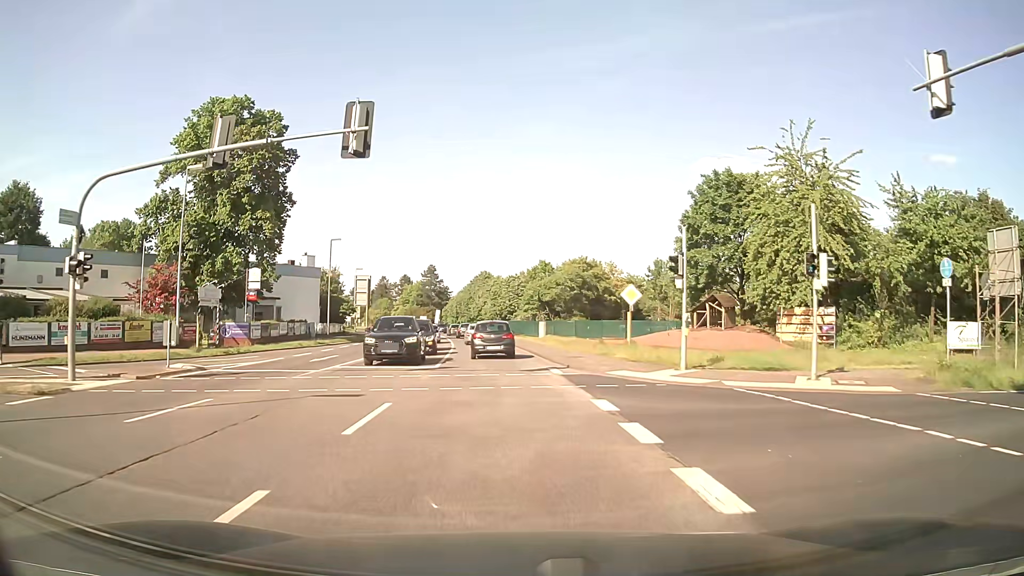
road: secondary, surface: asphalt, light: Day
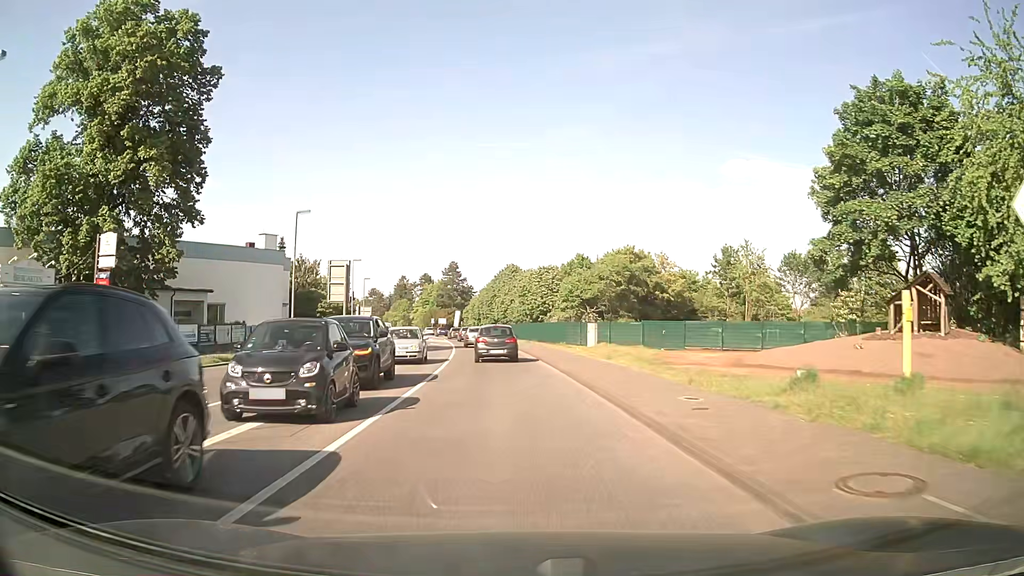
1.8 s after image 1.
(-0.4, +20.5) m; -3°
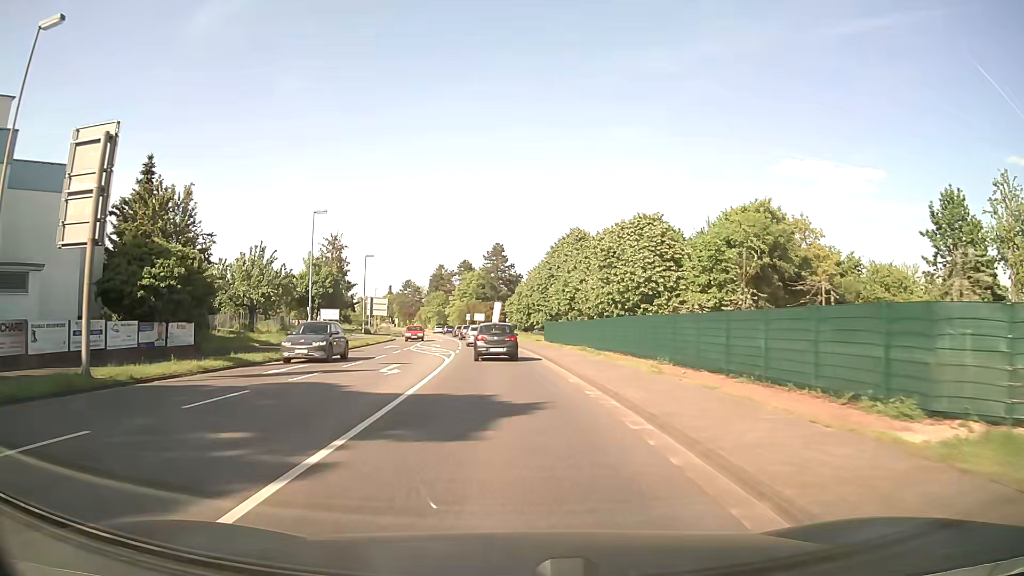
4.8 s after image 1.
(-1.4, +37.1) m; -4°
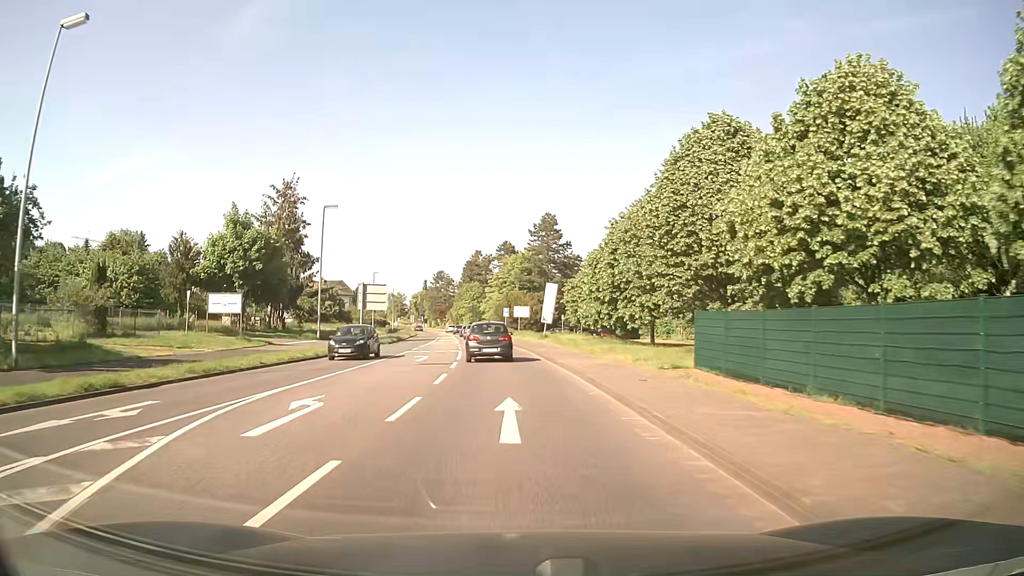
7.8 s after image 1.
(-1.3, +37.4) m; -4°
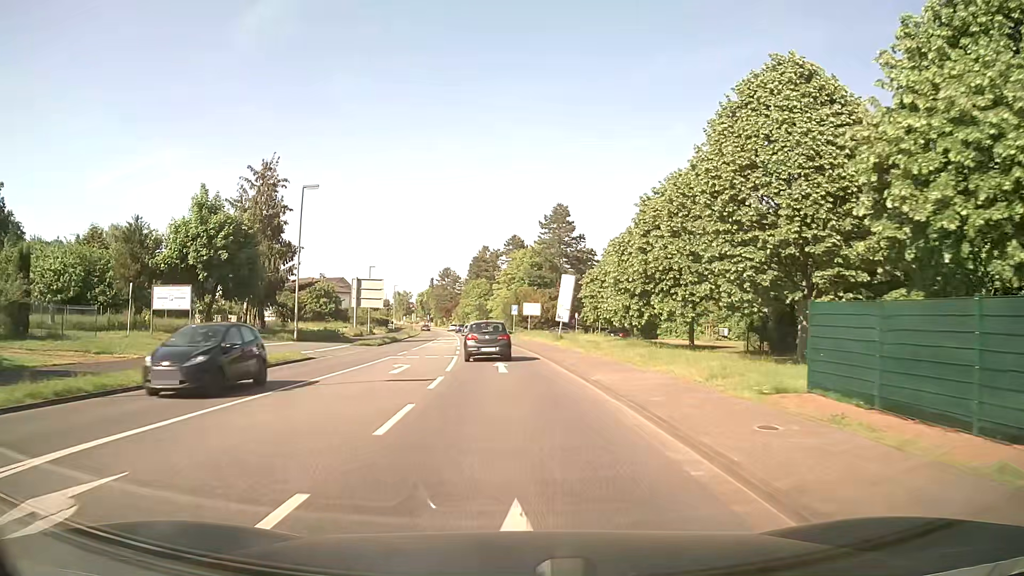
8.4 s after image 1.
(0.0, +7.4) m; 0°
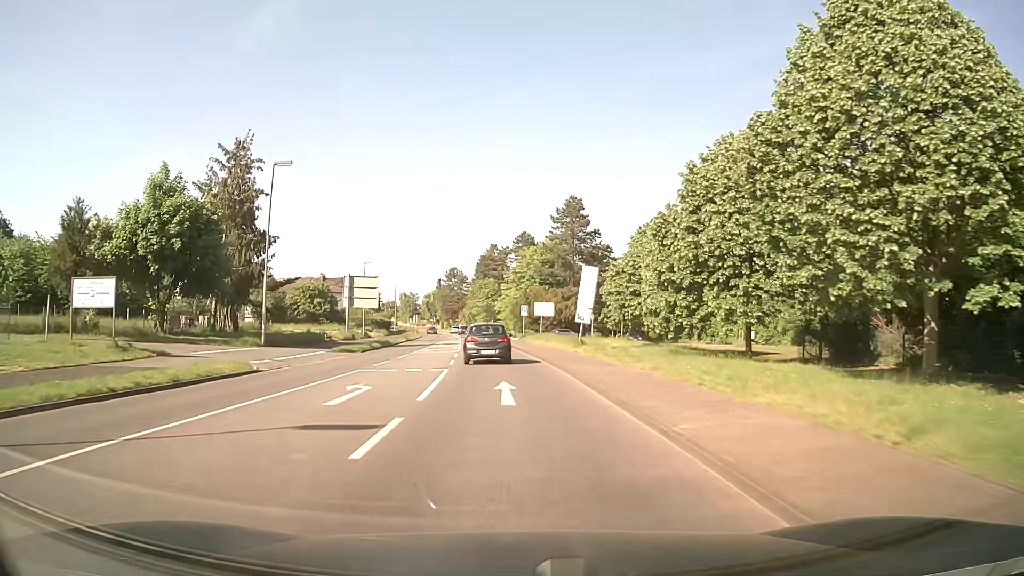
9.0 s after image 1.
(-0.1, +7.4) m; -1°
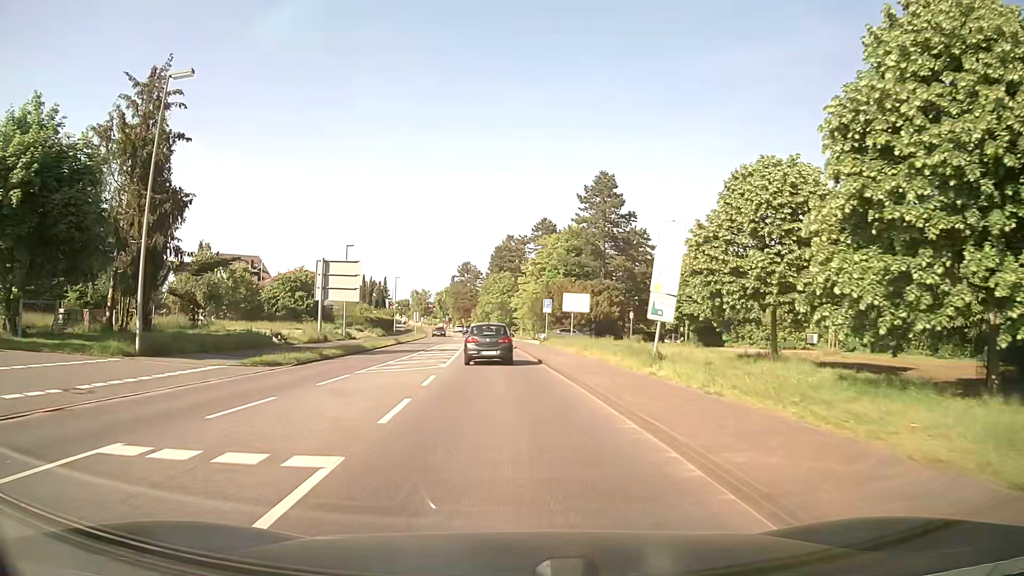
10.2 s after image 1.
(-0.2, +14.7) m; -2°
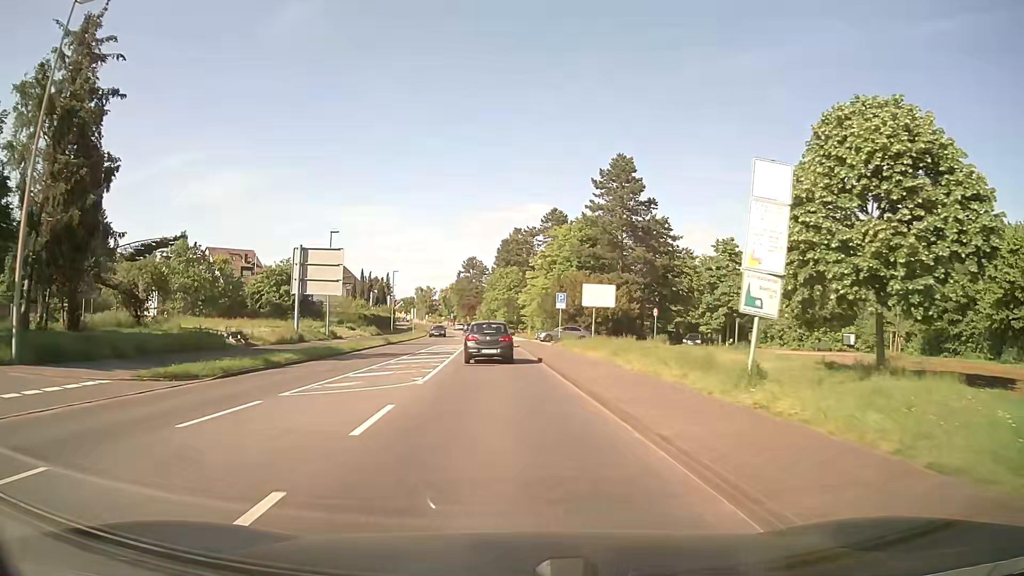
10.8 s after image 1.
(0.0, +7.3) m; 0°
(0, +10) (0, +20) (-1, +30) (-1, +40) (-2, +50) (-2, +60) (-3, +70) (-4, +80) (-5, +90) (-6, +100) m
